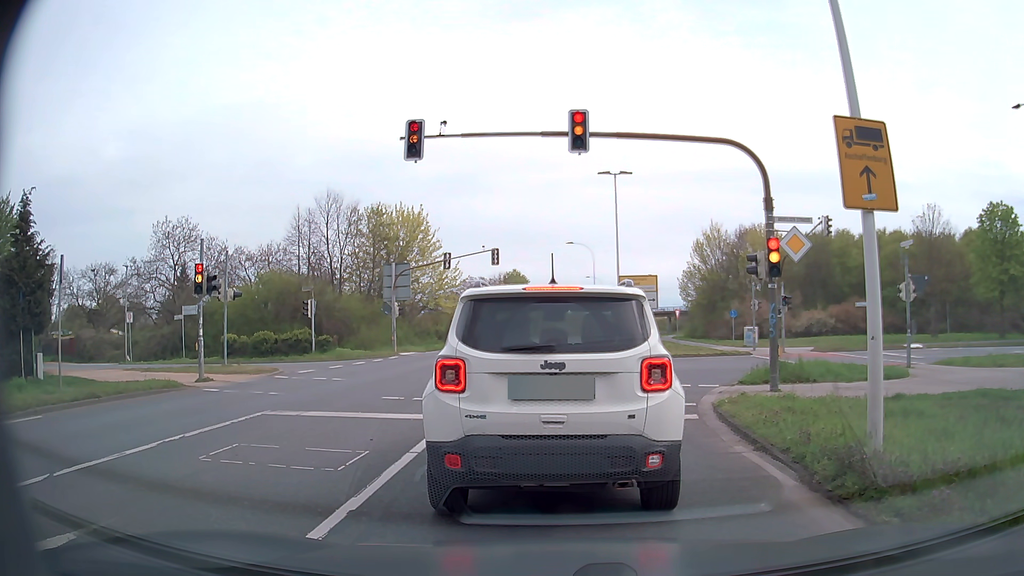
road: secondary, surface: asphalt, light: Day
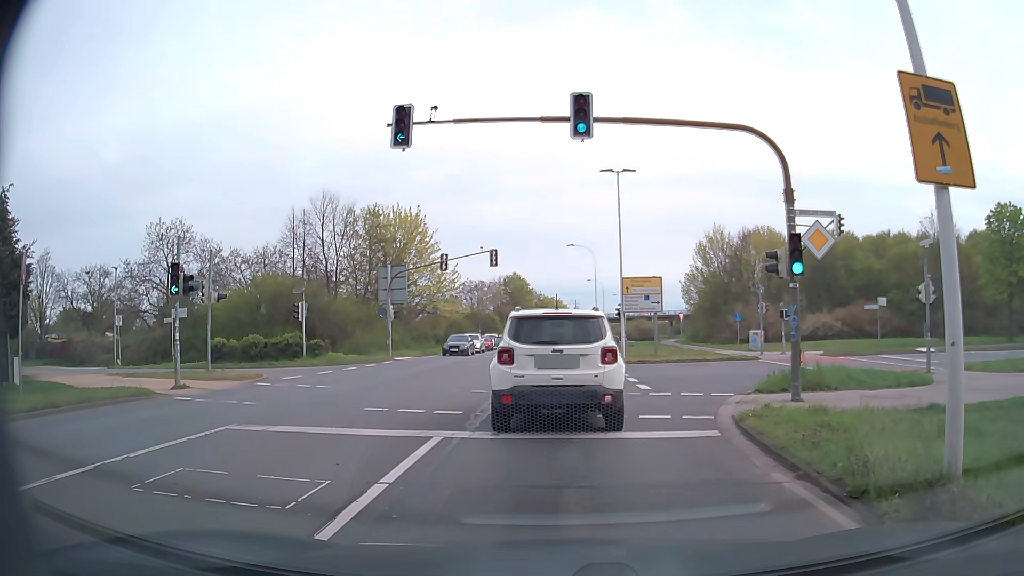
(0.0, +1.5) m; -1°
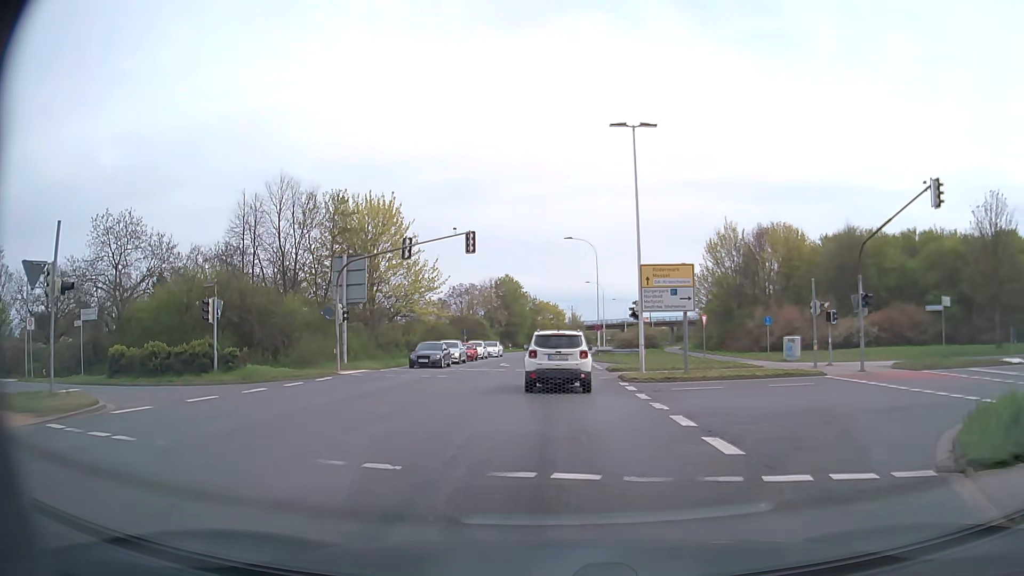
(+0.3, +9.4) m; +2°
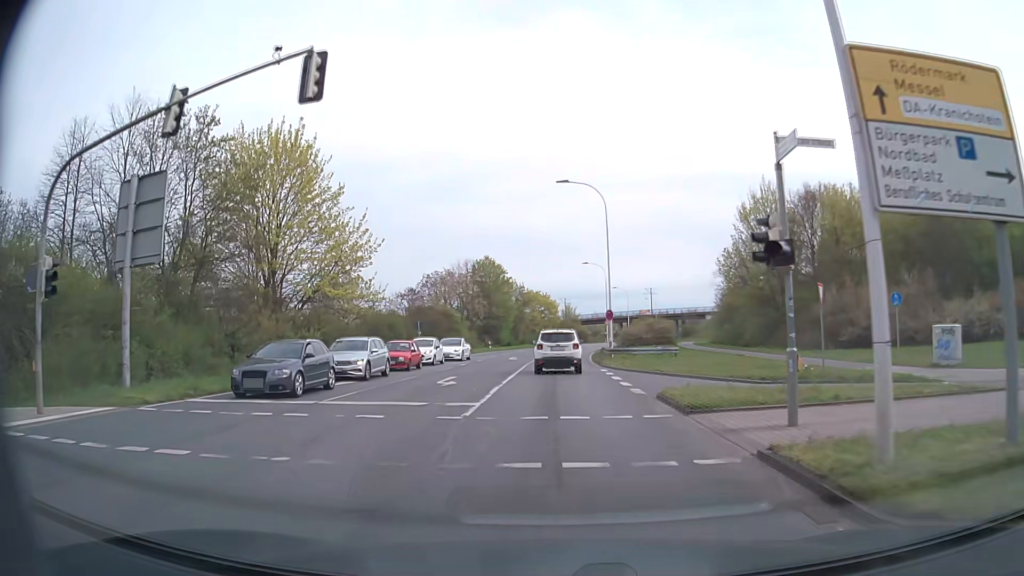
(+0.1, +19.9) m; +1°
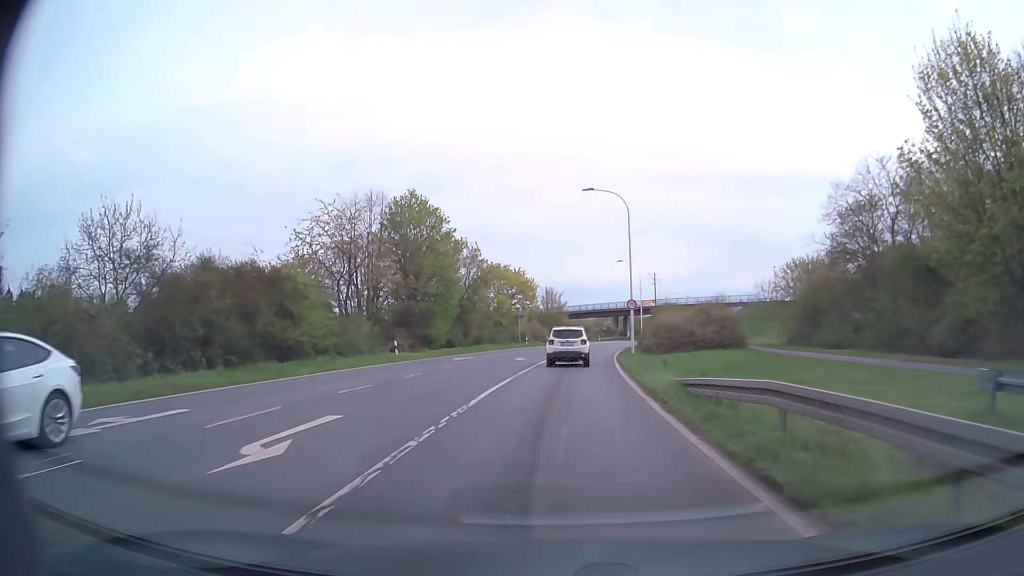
(+0.3, +38.9) m; +2°
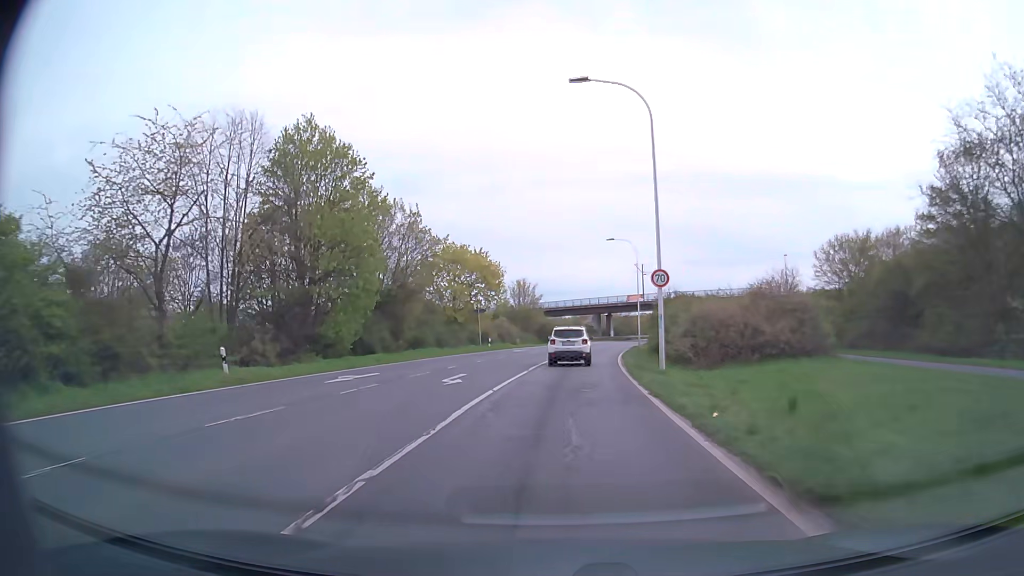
(+0.3, +18.0) m; +2°
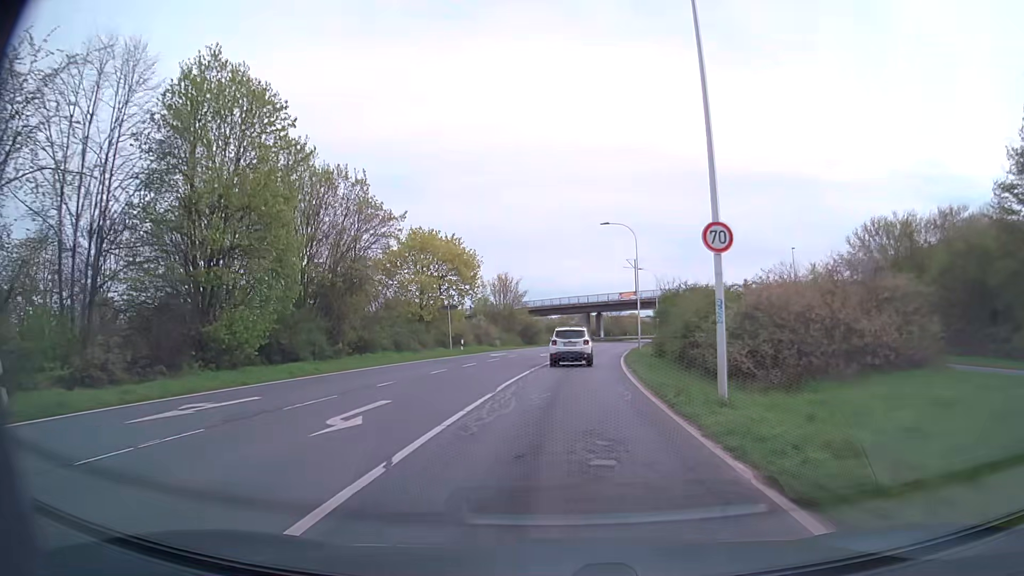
(+0.1, +9.3) m; +1°
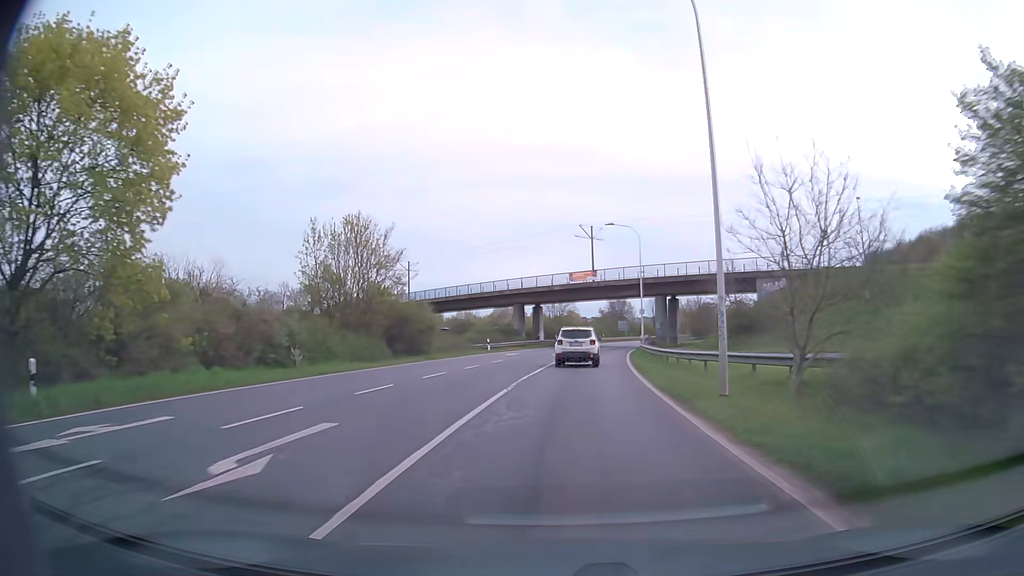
(+1.8, +38.7) m; +6°
(0, +10) (+1, +20) (+1, +30) (+2, +40) (+3, +50) (+5, +60) (+6, +70) (+8, +79) (+10, +89) (+13, +99) m
